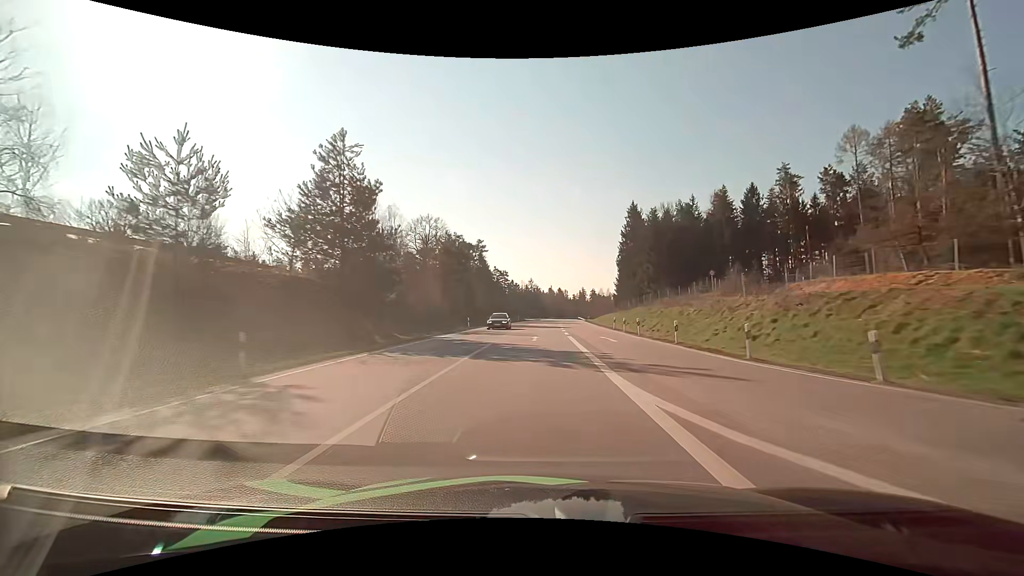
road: primary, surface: asphalt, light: Day
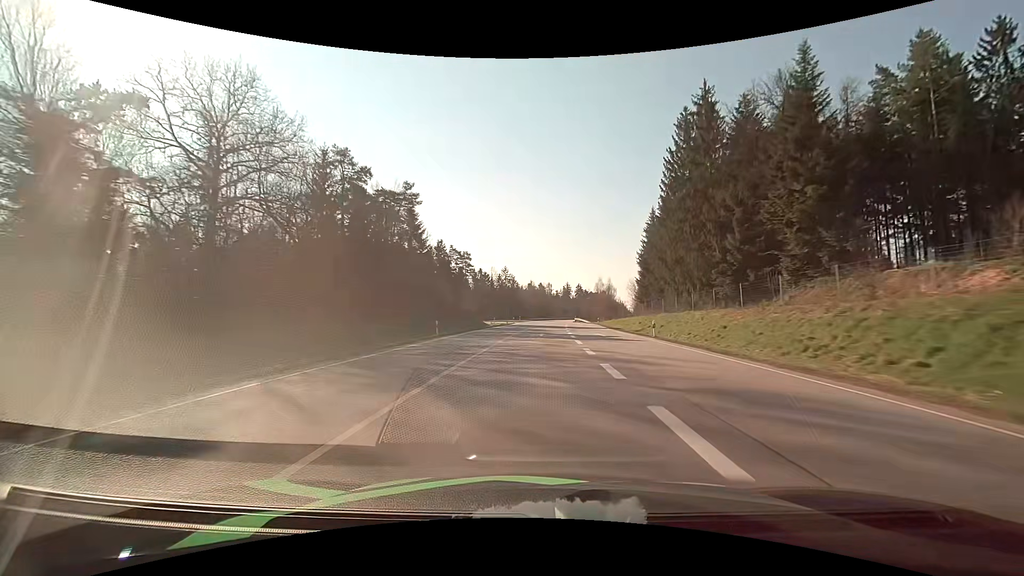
(+1.2, +64.1) m; +2°
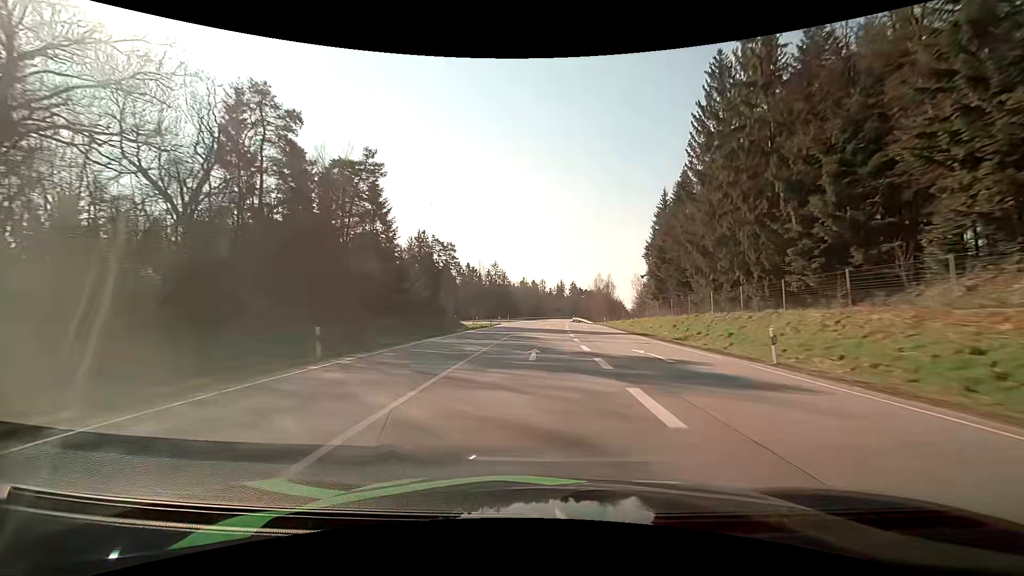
(+0.1, +16.3) m; +1°
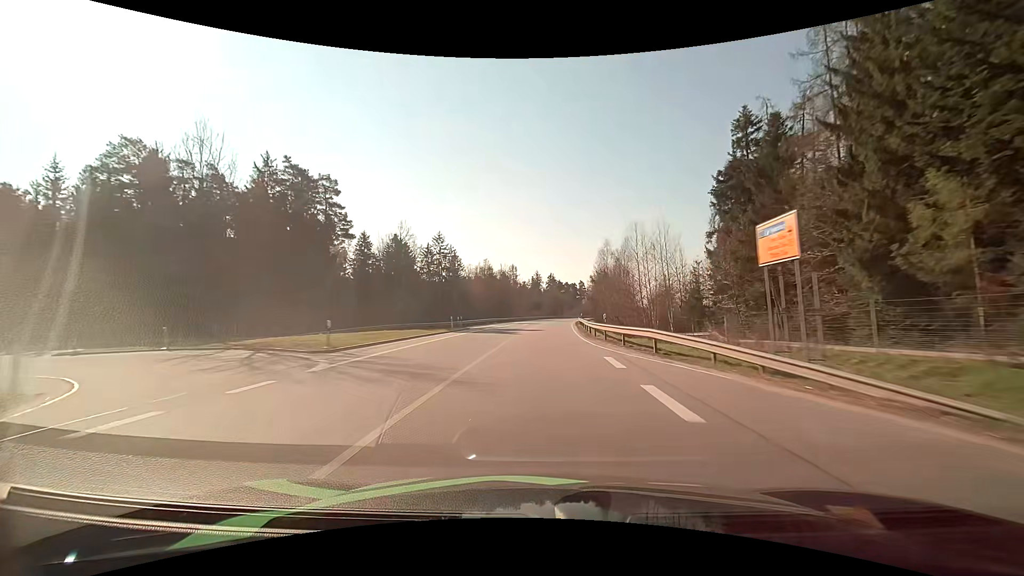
(+1.8, +65.9) m; +3°
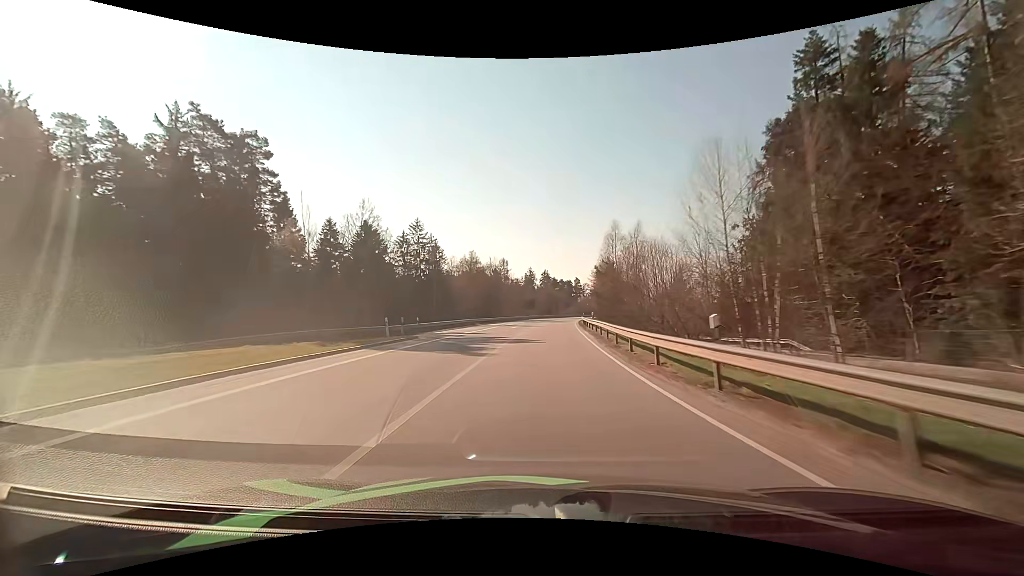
(+0.1, +16.5) m; +1°
